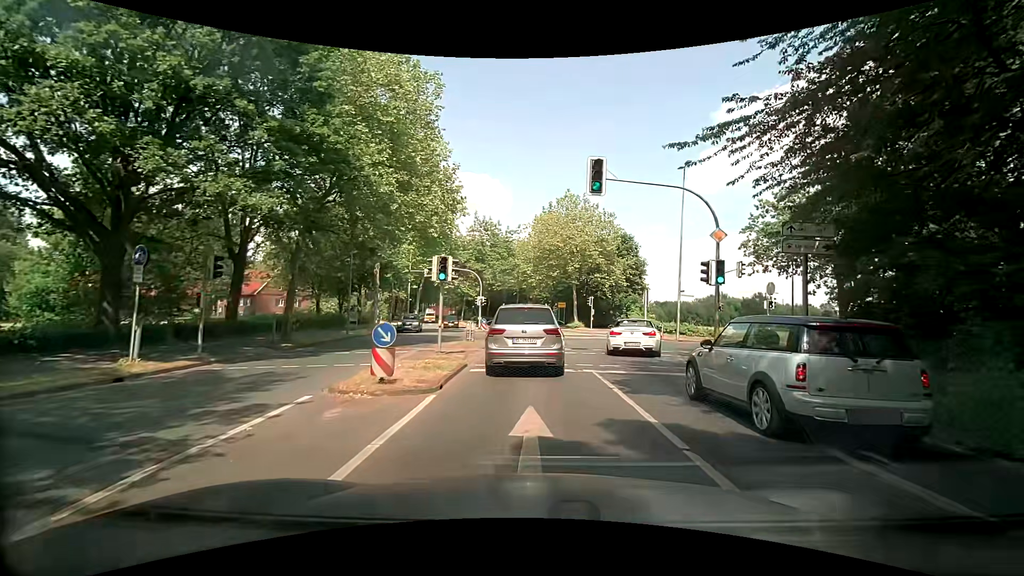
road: secondary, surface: asphalt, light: Day
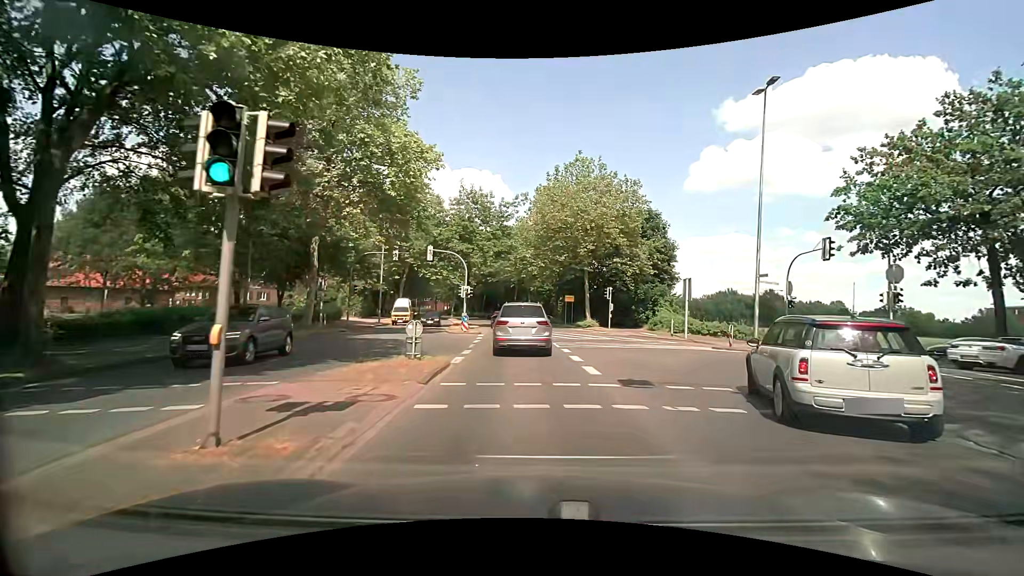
(0.0, +12.0) m; 0°
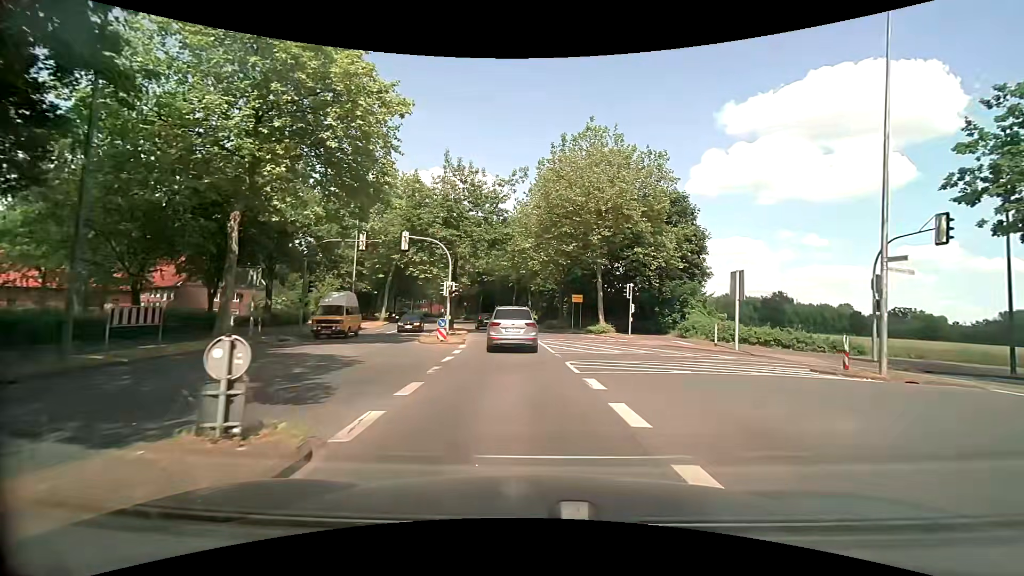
(+0.1, +8.1) m; +2°
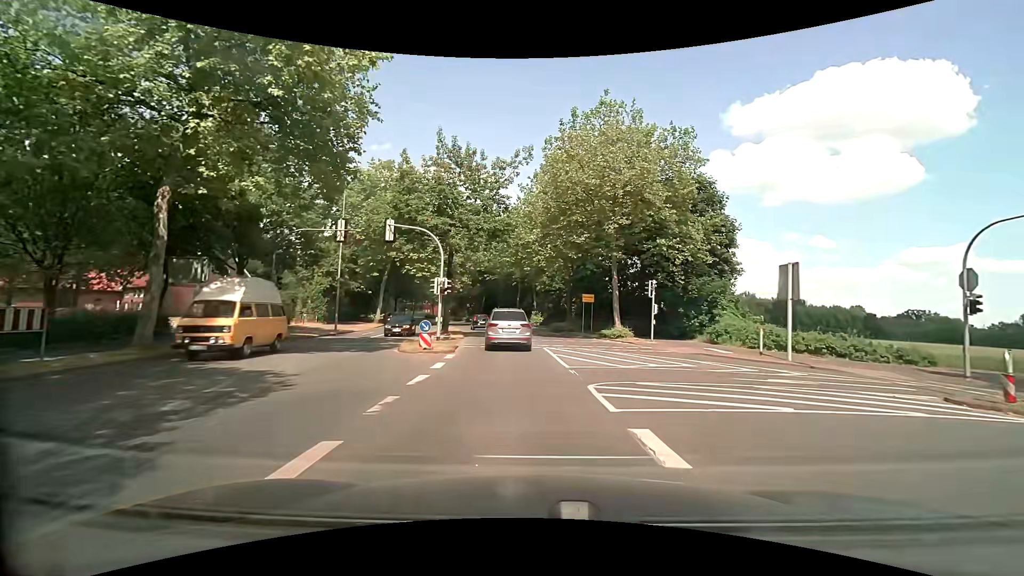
(-0.1, +4.6) m; -2°
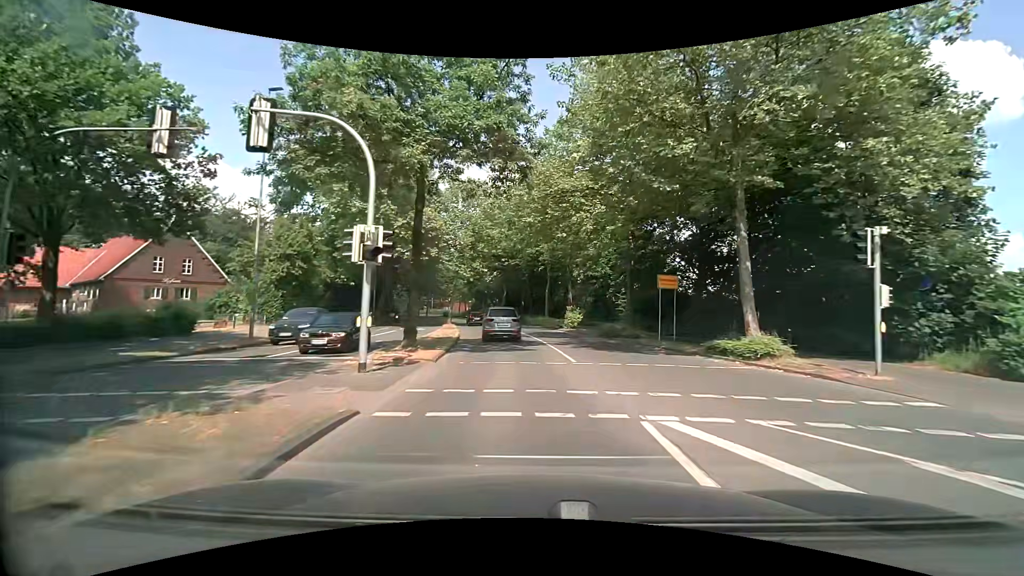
(-0.4, +15.5) m; -3°
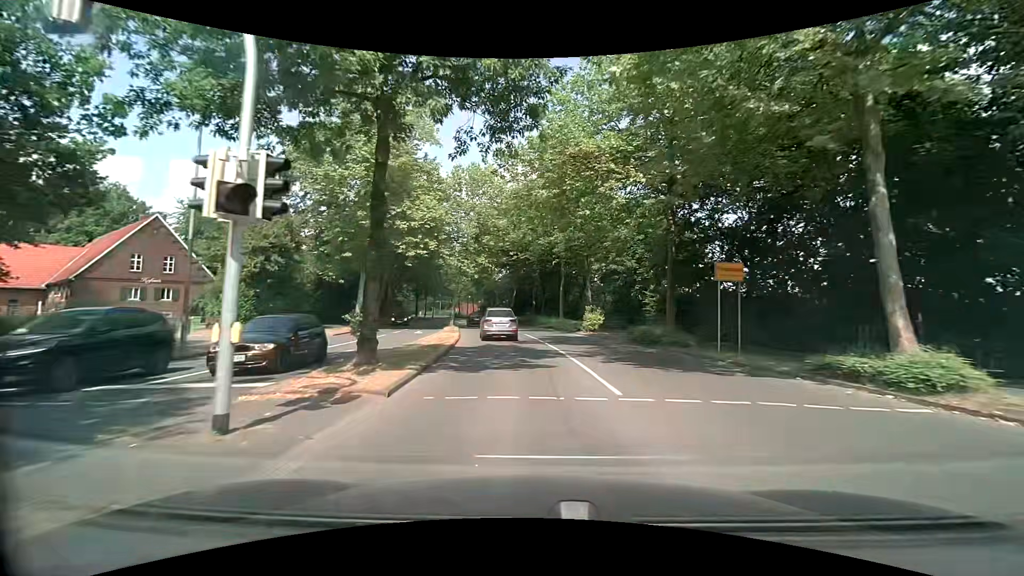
(-0.1, +5.6) m; -2°
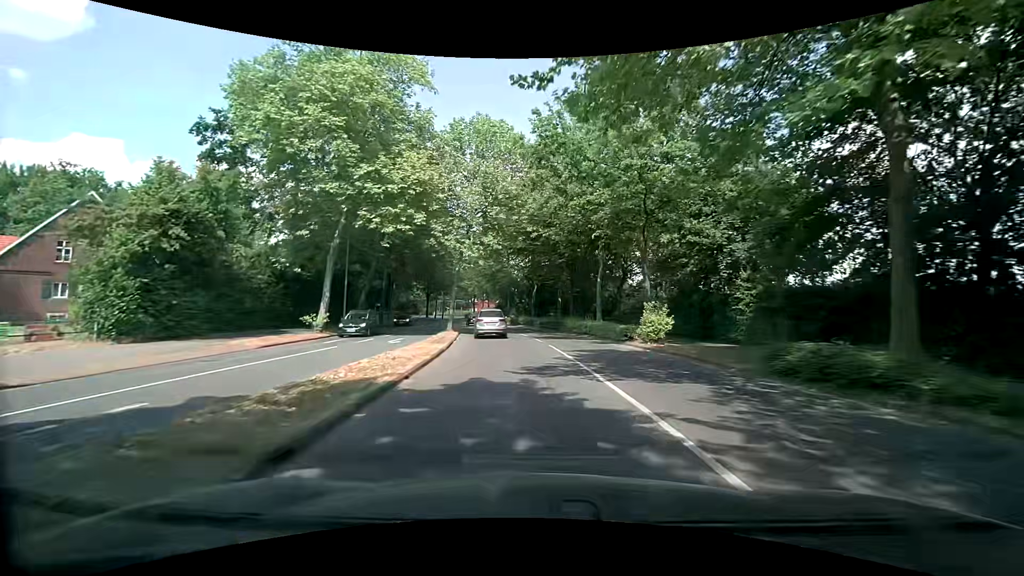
(-0.2, +11.8) m; -2°
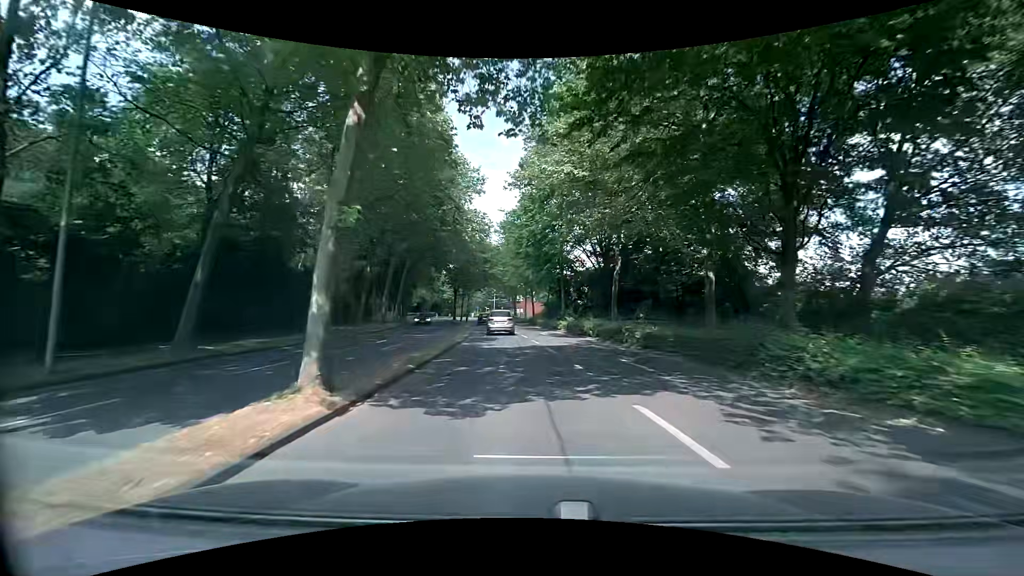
(-1.3, +26.7) m; -5°
(0, +10) (-1, +20) (-2, +30) (-3, +40) (-4, +50) (-6, +60) (-7, +70) (-9, +79) (-11, +89) (-13, +99) m
